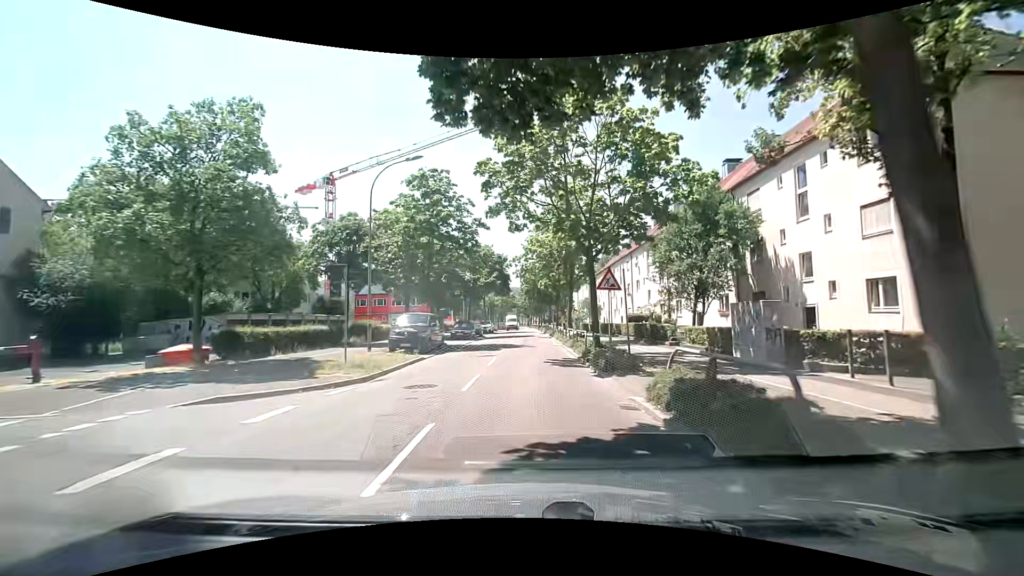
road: tertiary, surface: asphalt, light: Day
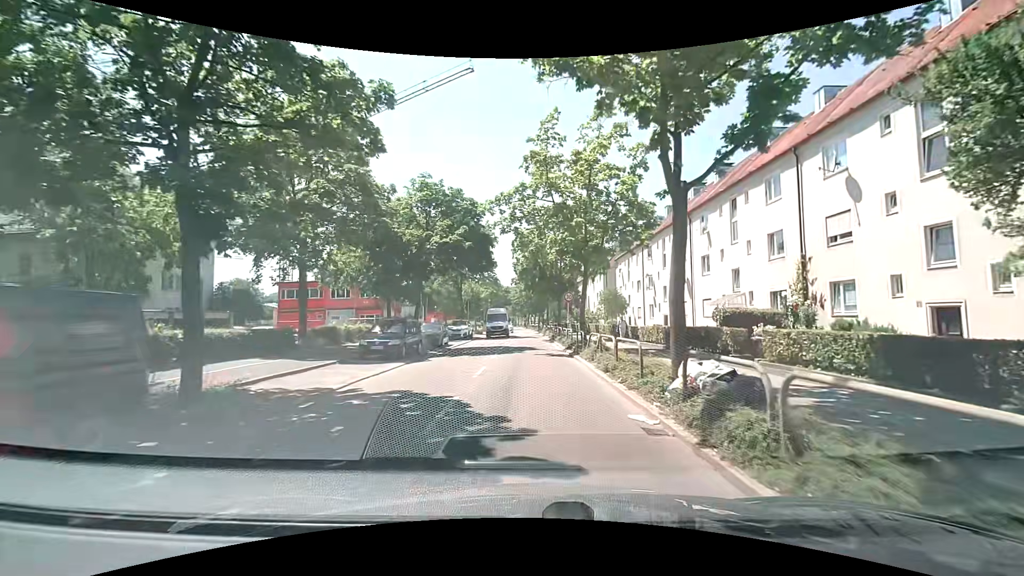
(-0.1, +21.6) m; +1°
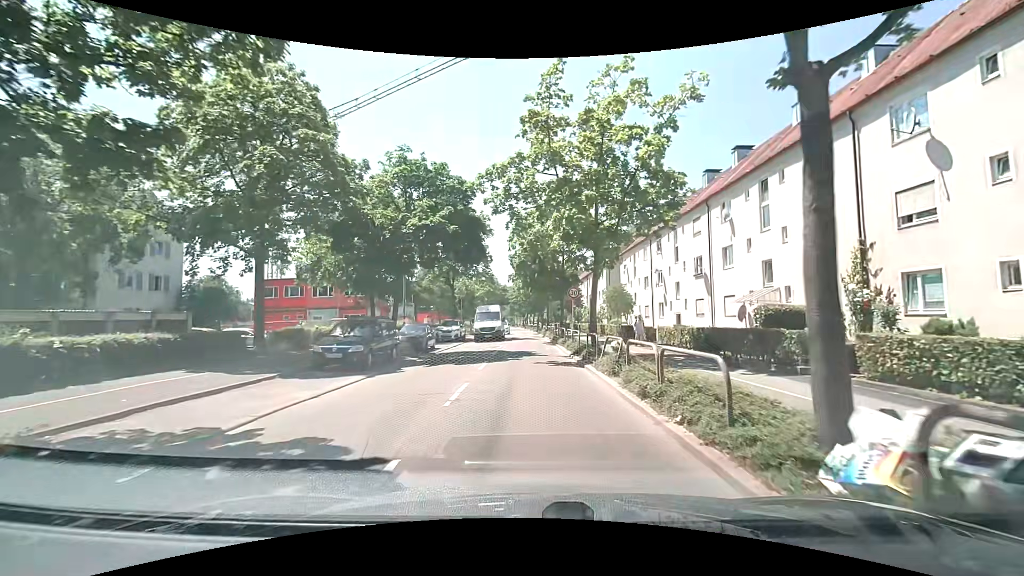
(0.0, +4.0) m; 0°
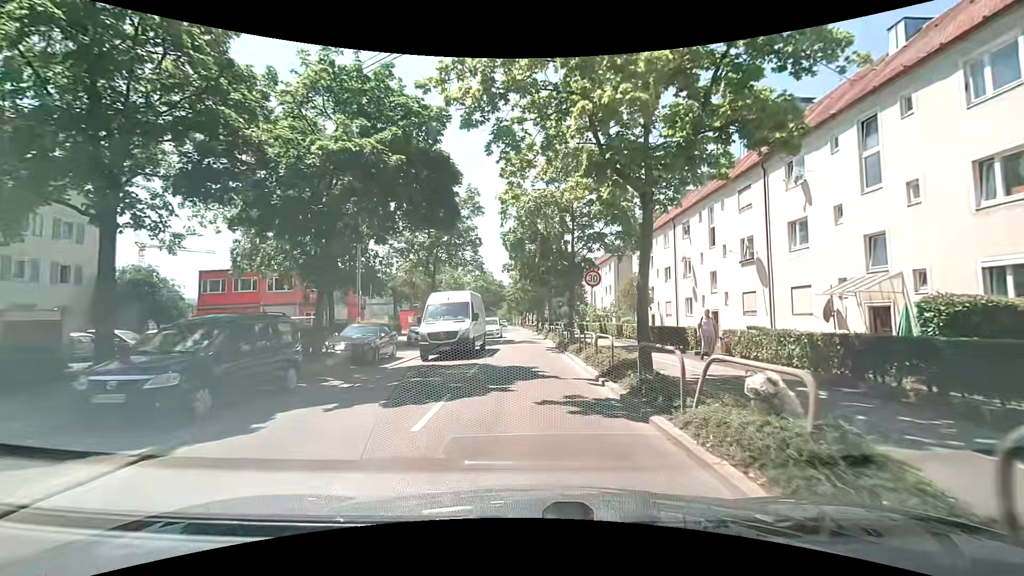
(0.0, +7.9) m; -1°
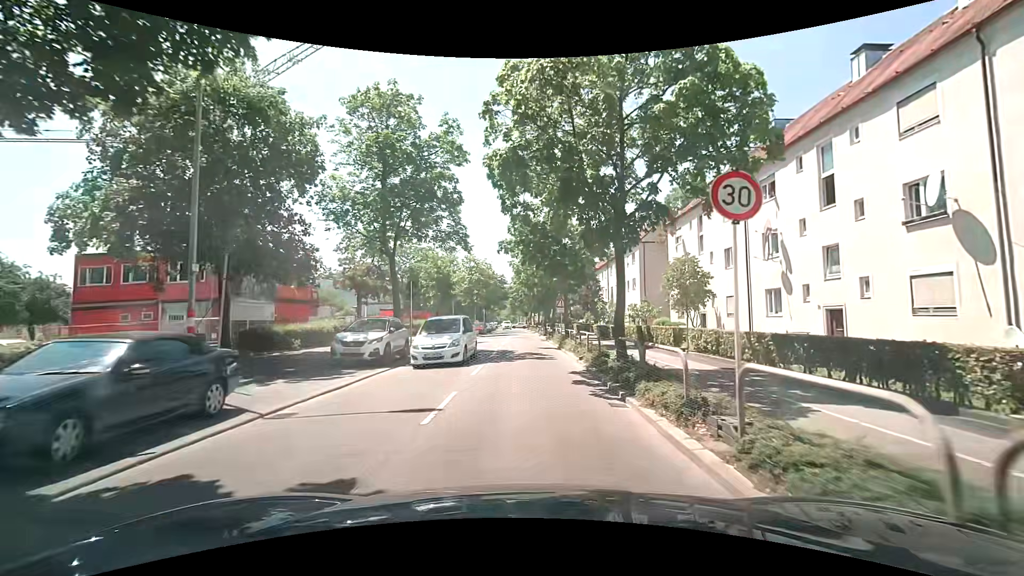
(+0.1, +11.5) m; 0°
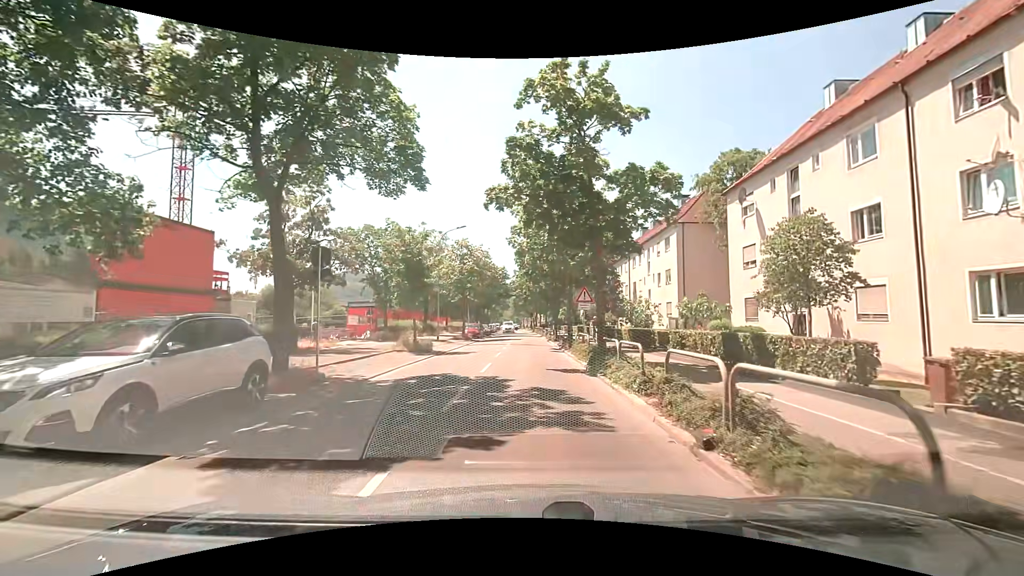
(-0.1, +11.2) m; -1°
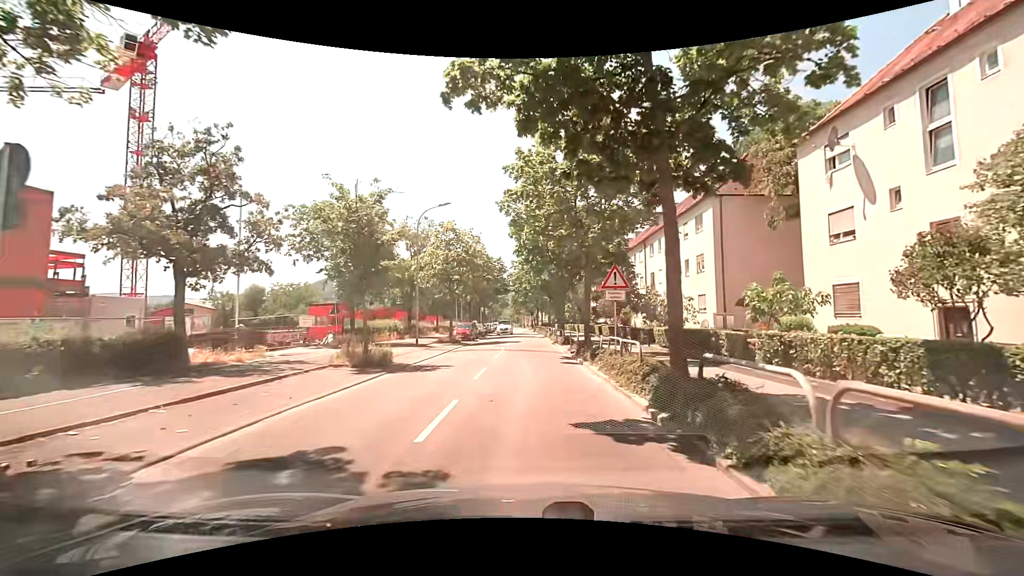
(+0.1, +8.0) m; +1°
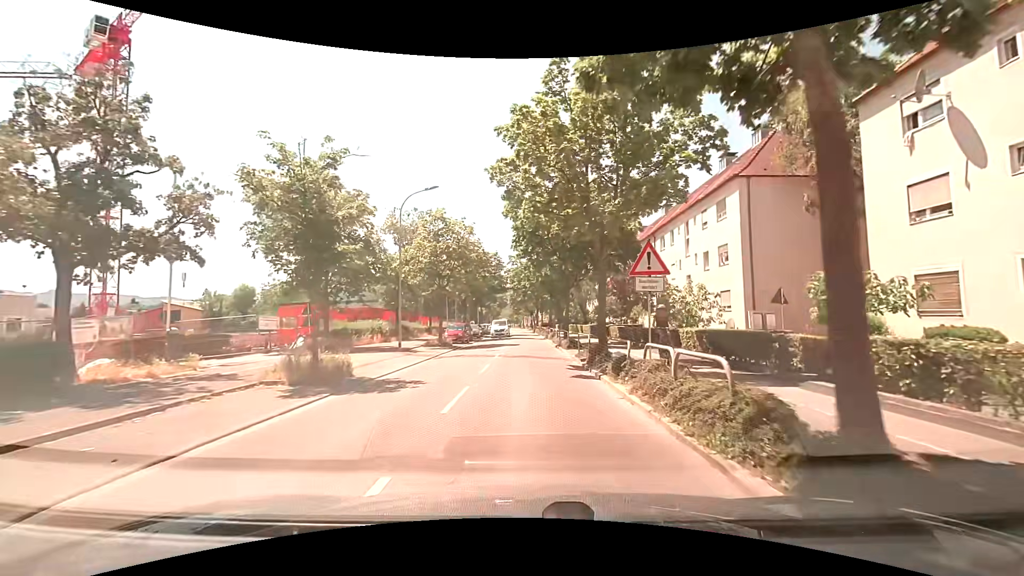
(0.0, +4.2) m; 0°
